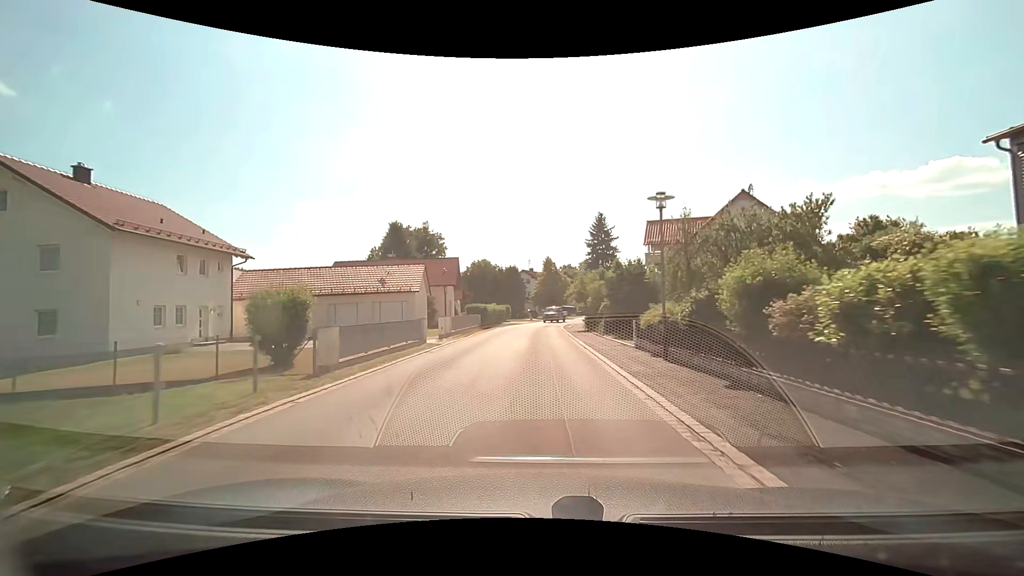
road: tertiary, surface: asphalt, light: Day
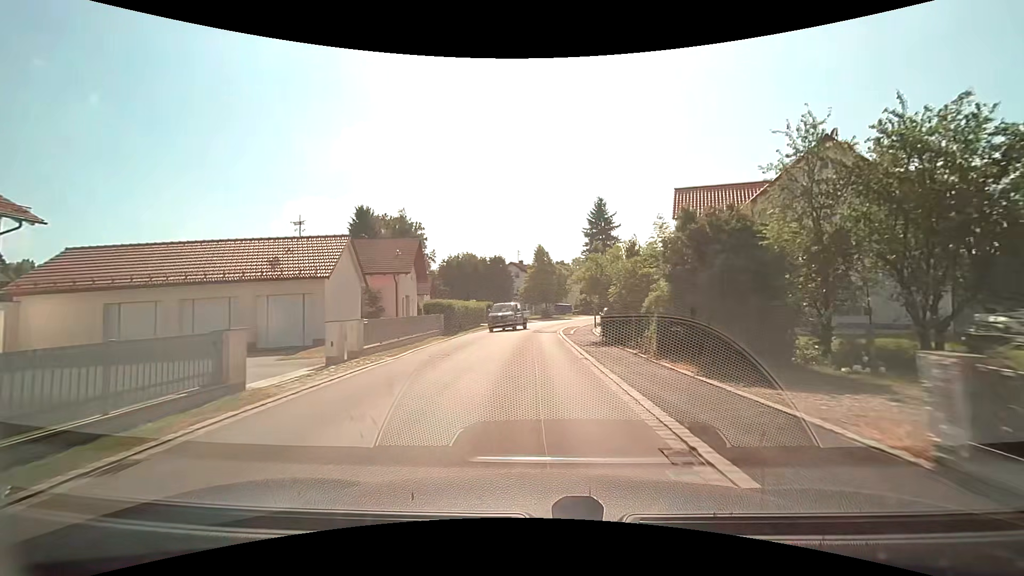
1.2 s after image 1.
(+0.1, +13.7) m; +1°
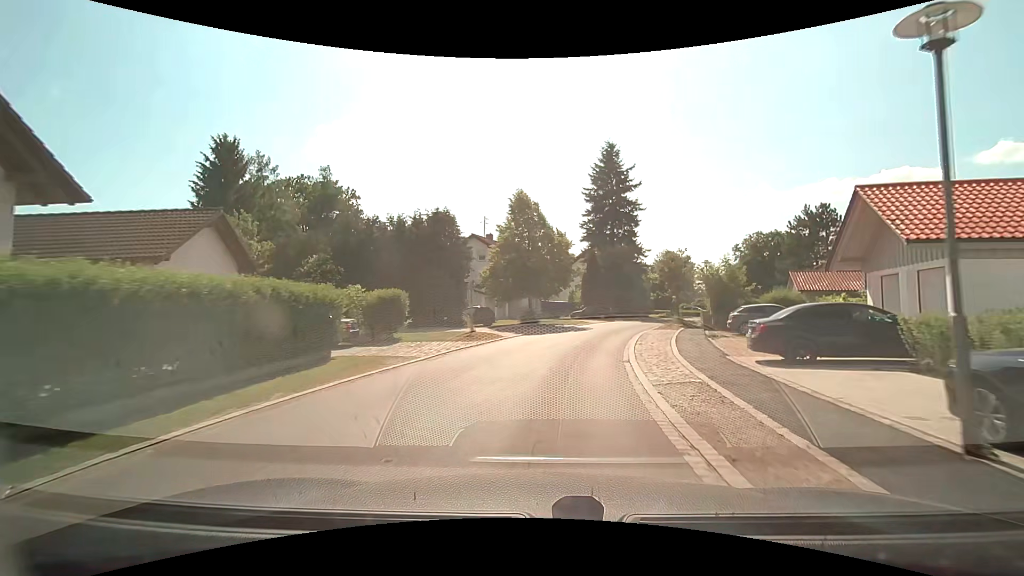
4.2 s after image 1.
(-0.1, +32.5) m; +2°
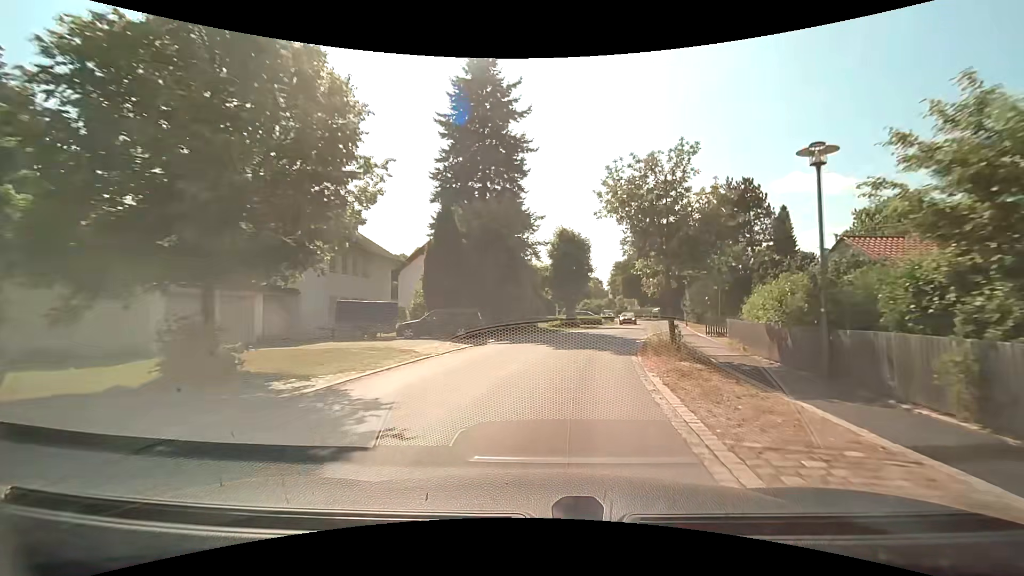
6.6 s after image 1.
(+3.6, +26.3) m; +16°
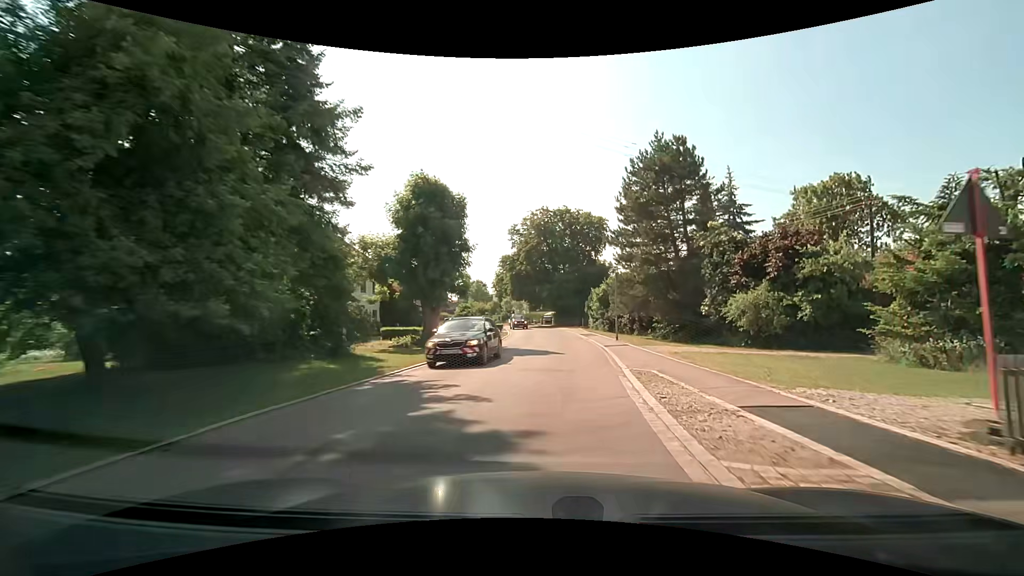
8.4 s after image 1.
(+2.2, +20.3) m; +13°
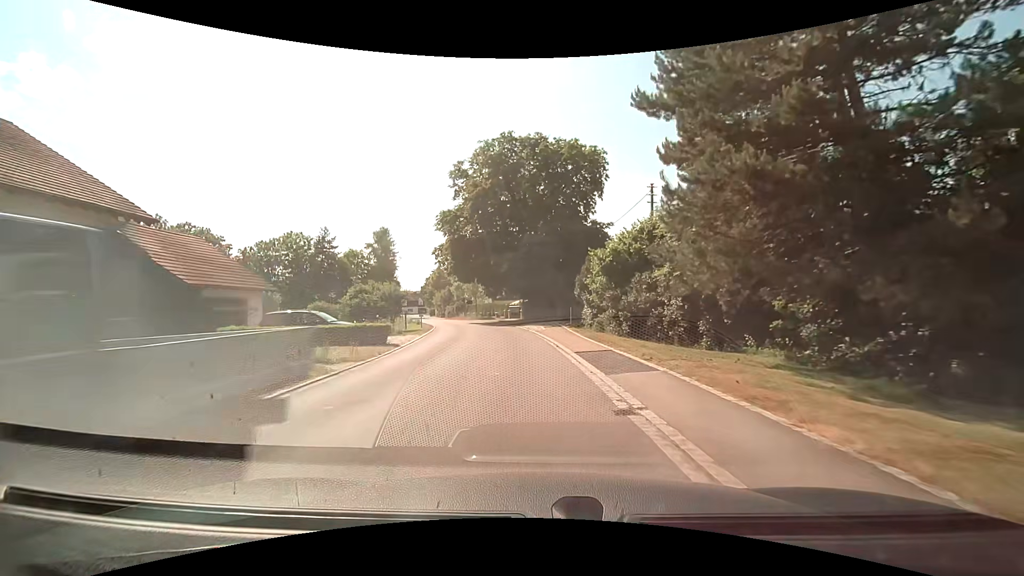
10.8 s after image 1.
(+1.9, +27.9) m; +3°
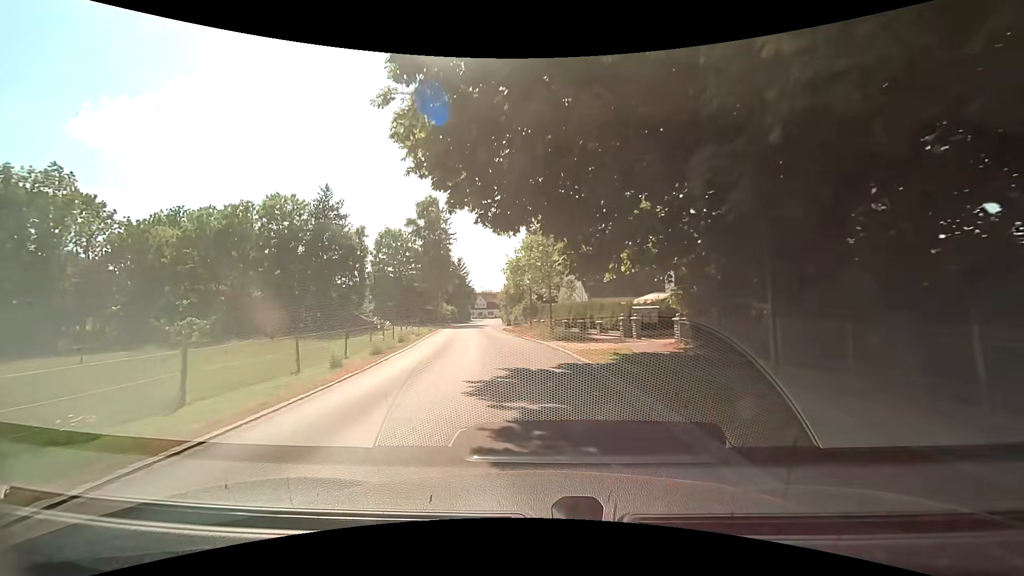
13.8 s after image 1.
(-3.2, +36.3) m; -11°
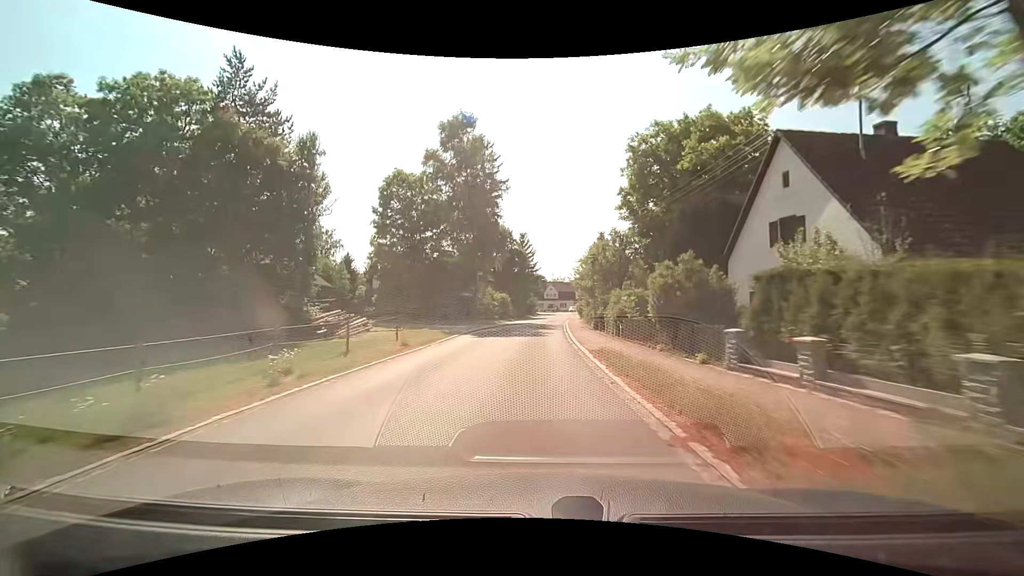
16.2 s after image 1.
(-2.8, +30.7) m; -10°
(0, +10) (0, +20) (+1, +30) (+1, +40) (+2, +50) (+3, +60) (+4, +70) (+5, +80) (+6, +90) (+7, +100) m
